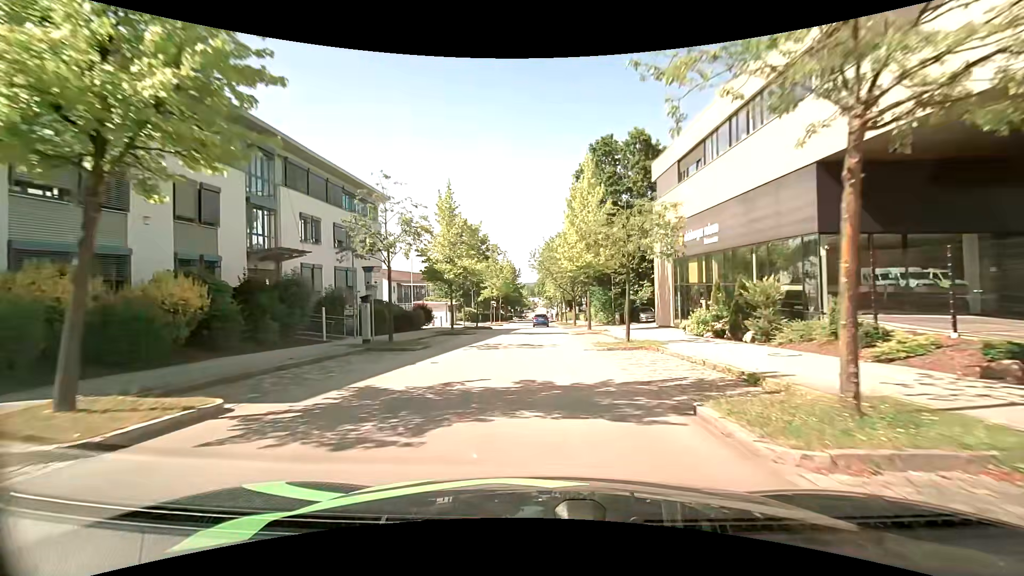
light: Day
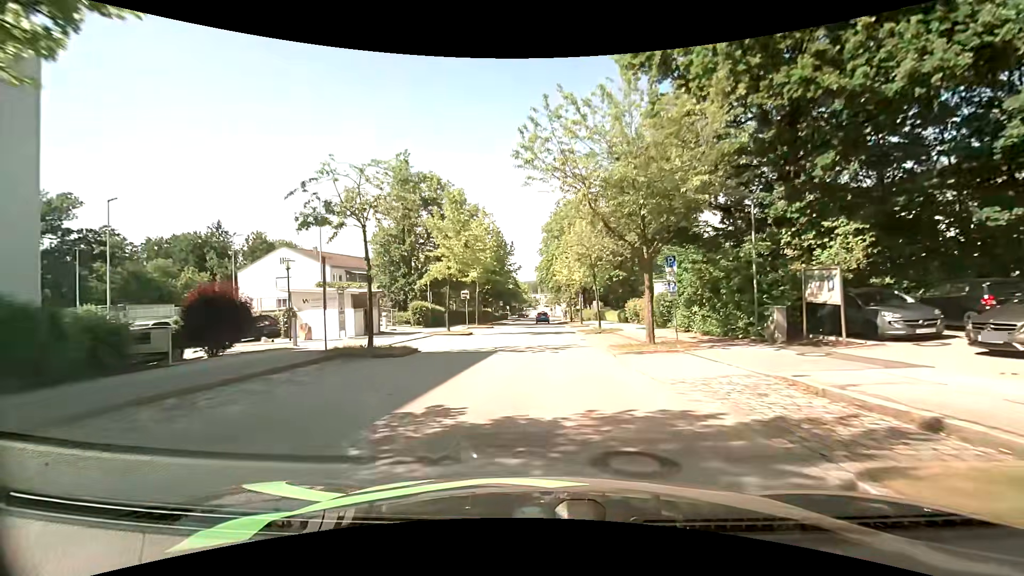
(-0.1, +31.3) m; -1°
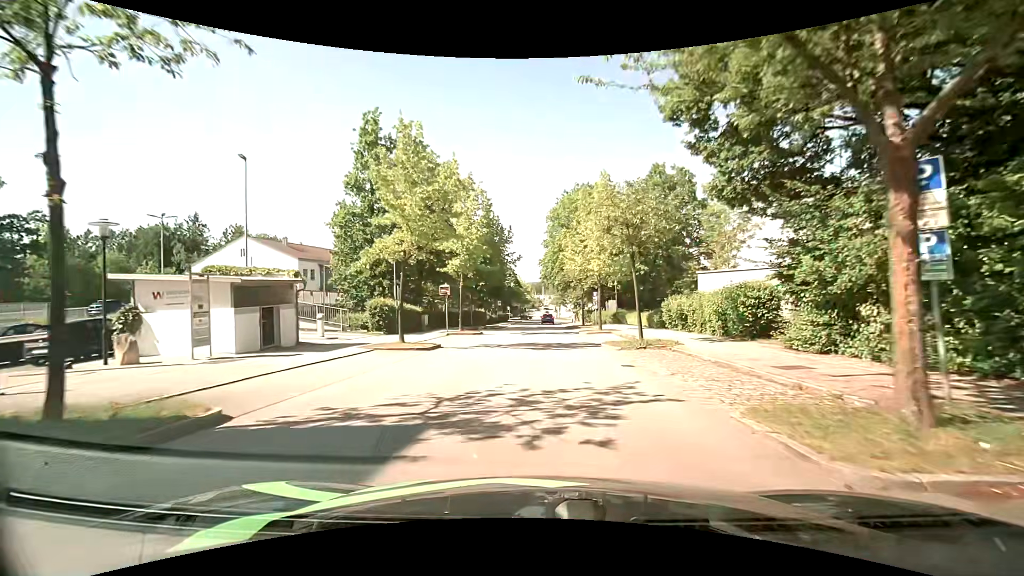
(+0.1, +11.2) m; 0°
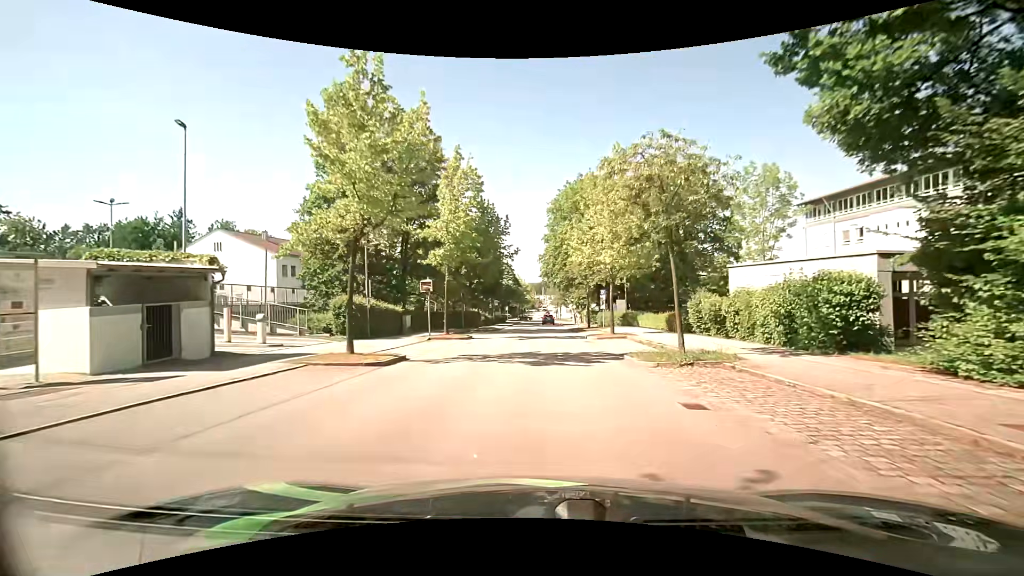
(-0.1, +5.4) m; -1°
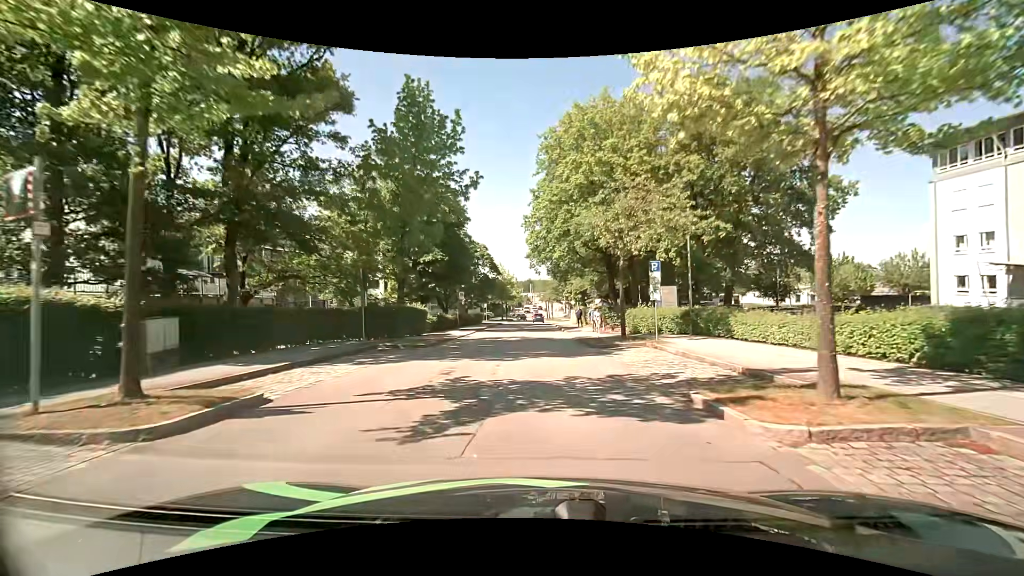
(+0.4, +21.5) m; +2°
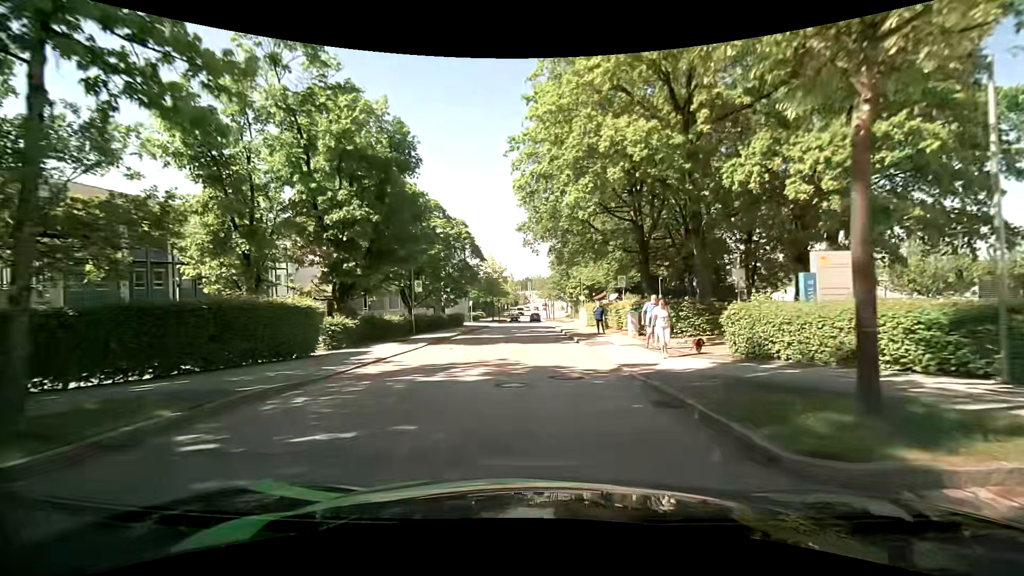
(0.0, +15.3) m; 0°
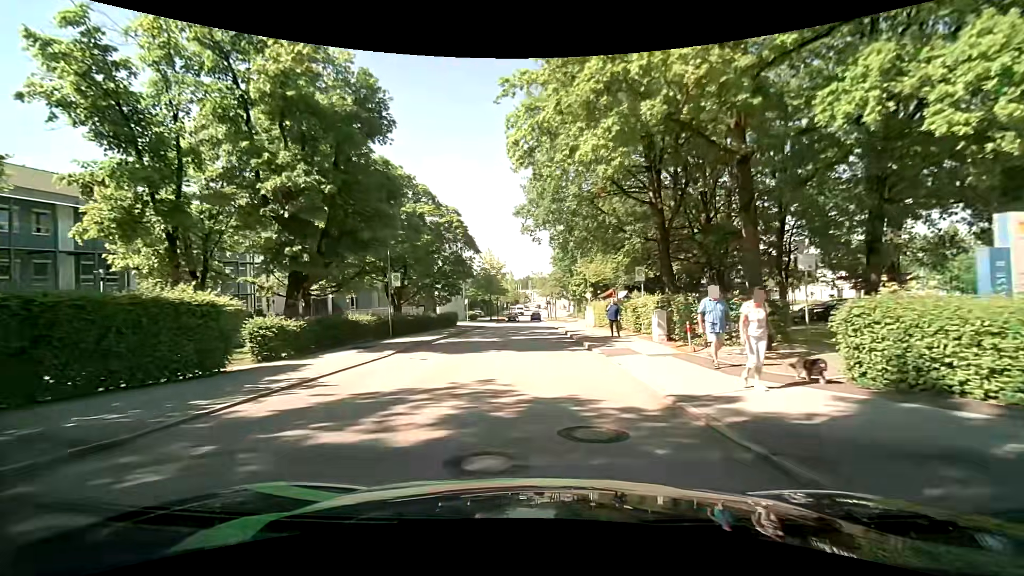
(0.0, +4.8) m; 0°
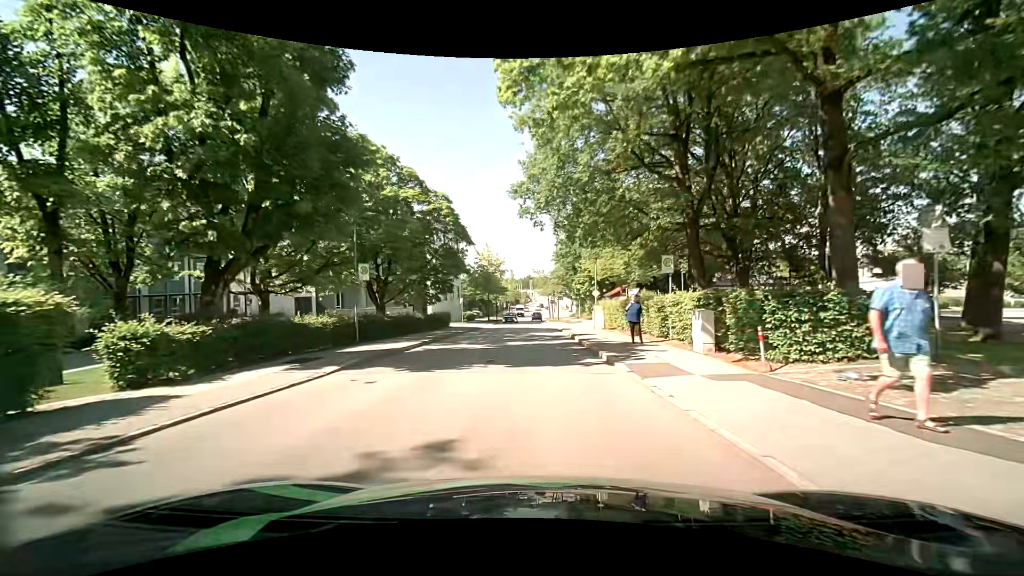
(0.0, +4.7) m; 0°
(0, +10) (0, +20) (0, +30) (0, +40) (+5, +48) (+15, +50) (+25, +50) (+35, +50) (+45, +50) (+55, +50) m
